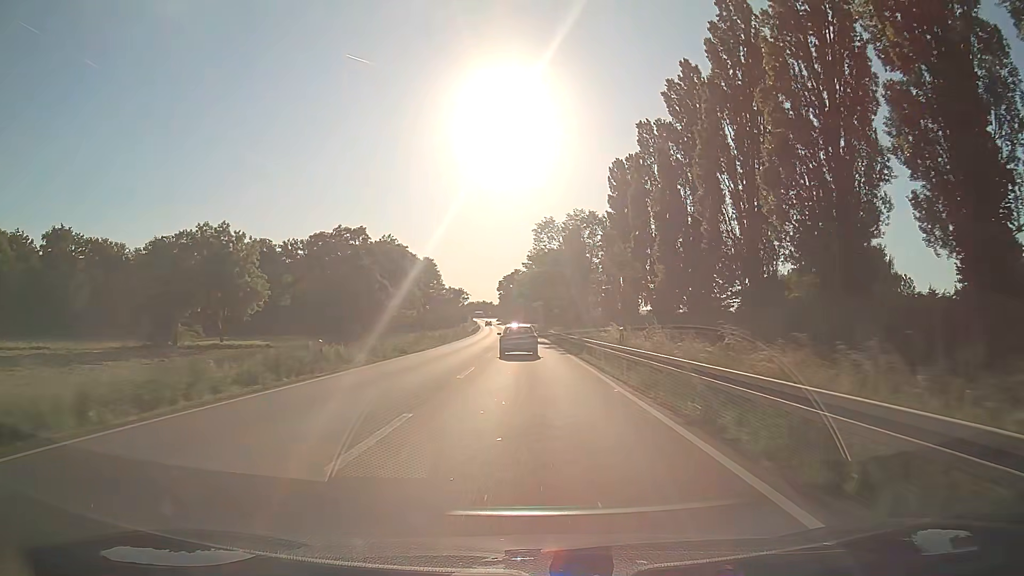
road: primary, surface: asphalt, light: Day
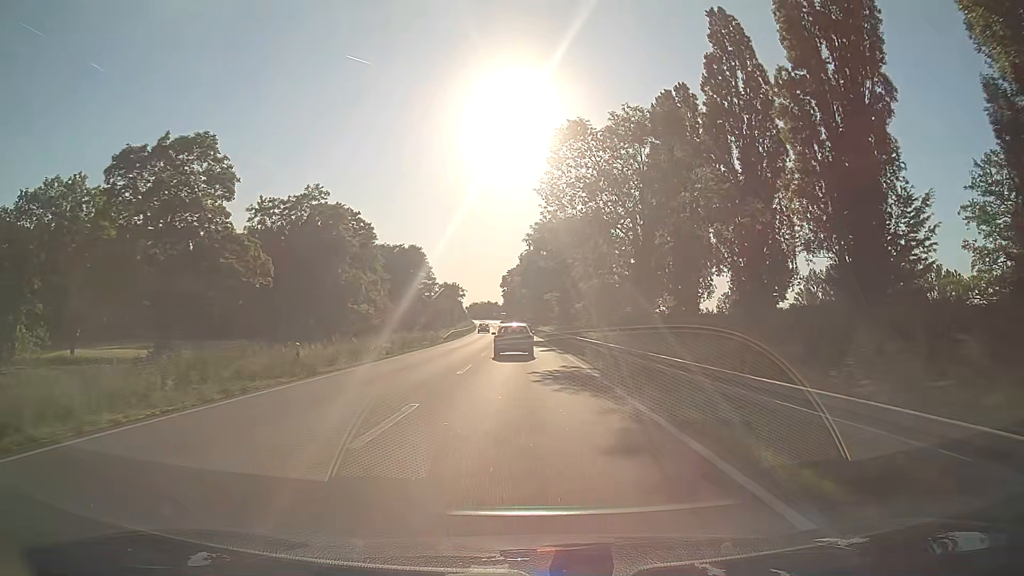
(-0.4, +34.8) m; -1°
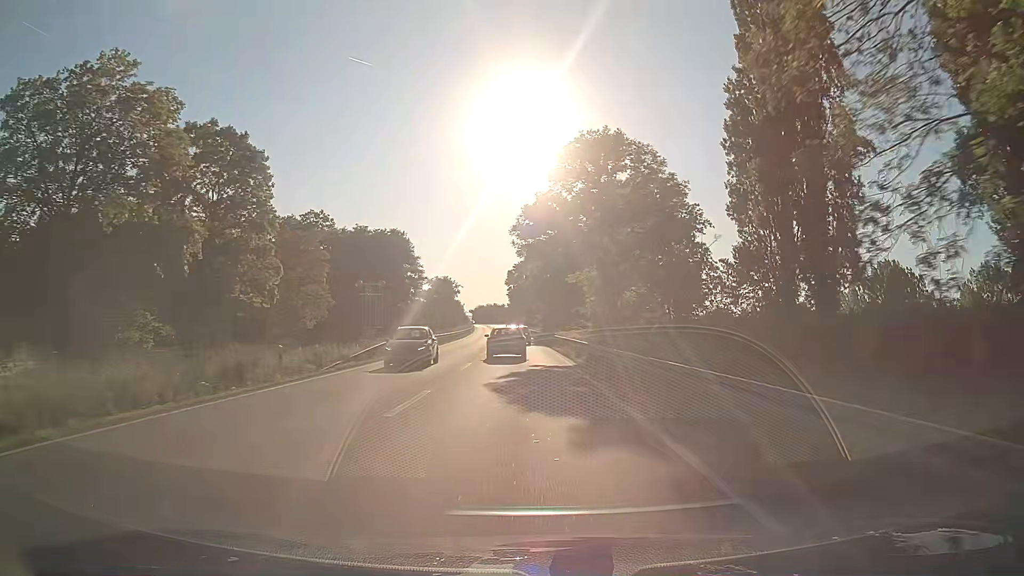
(-0.2, +33.0) m; -1°
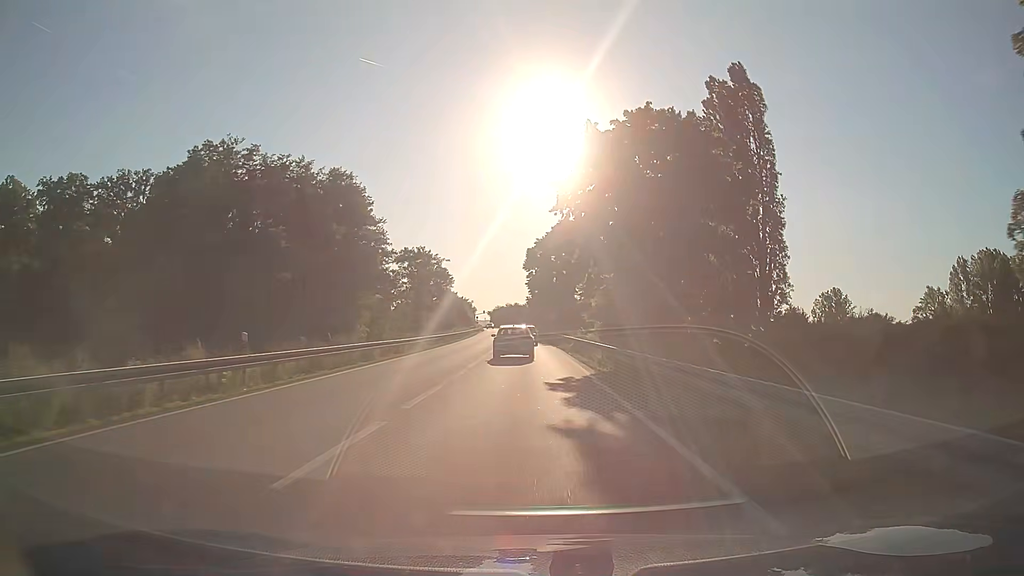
(-0.8, +53.1) m; -2°
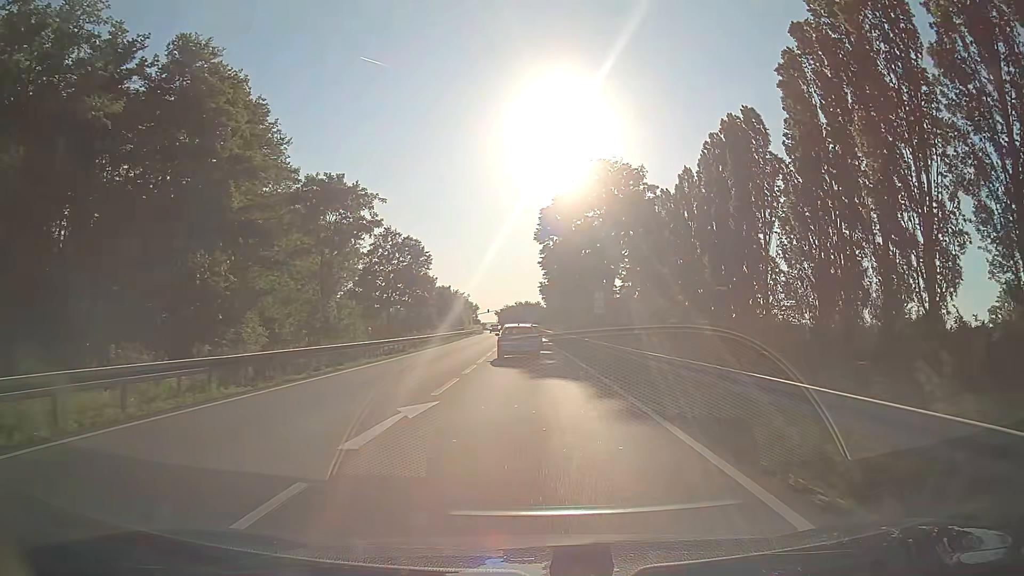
(-0.2, +39.7) m; -1°
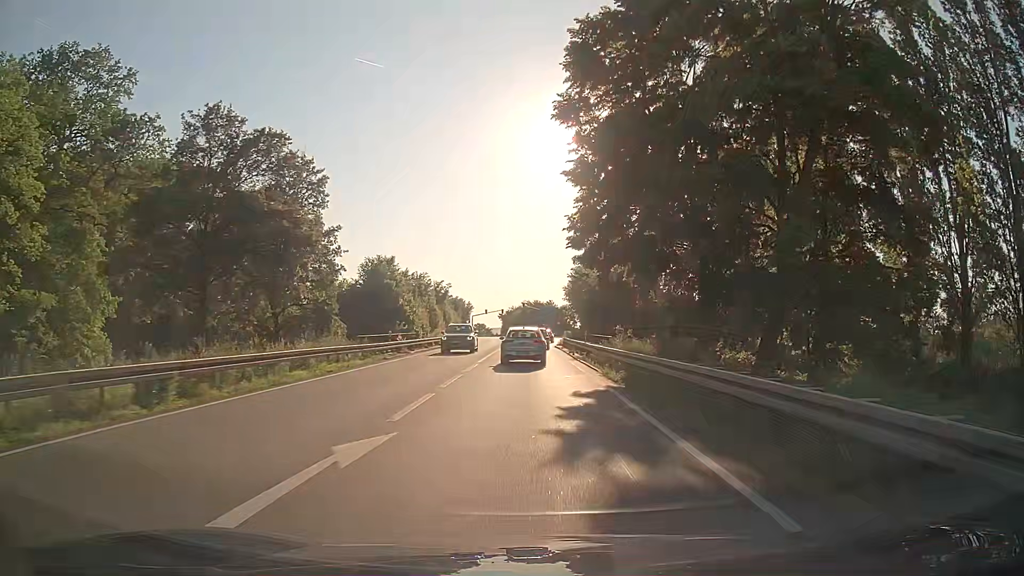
(-0.2, +45.6) m; -1°
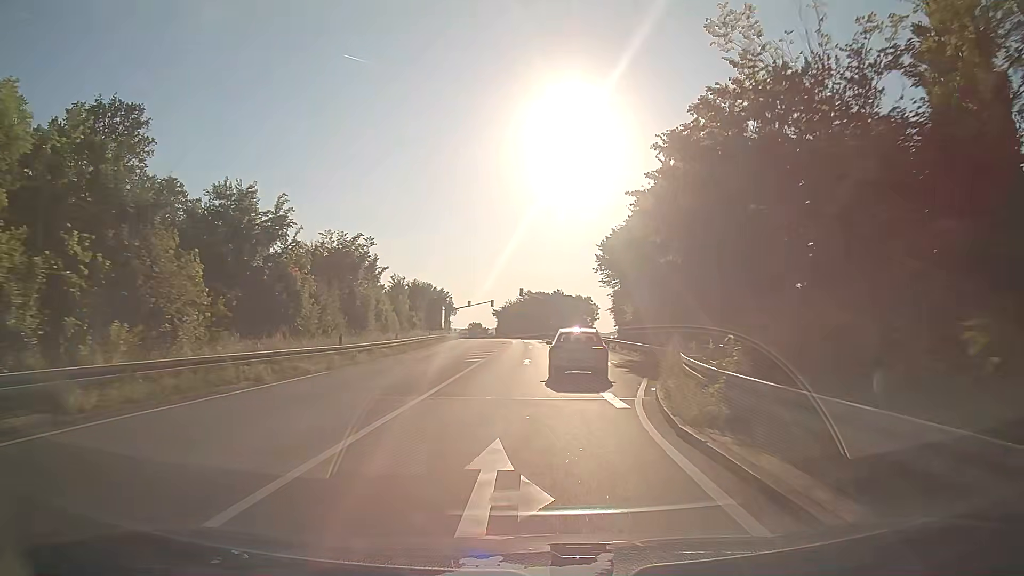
(0.0, +45.5) m; 0°
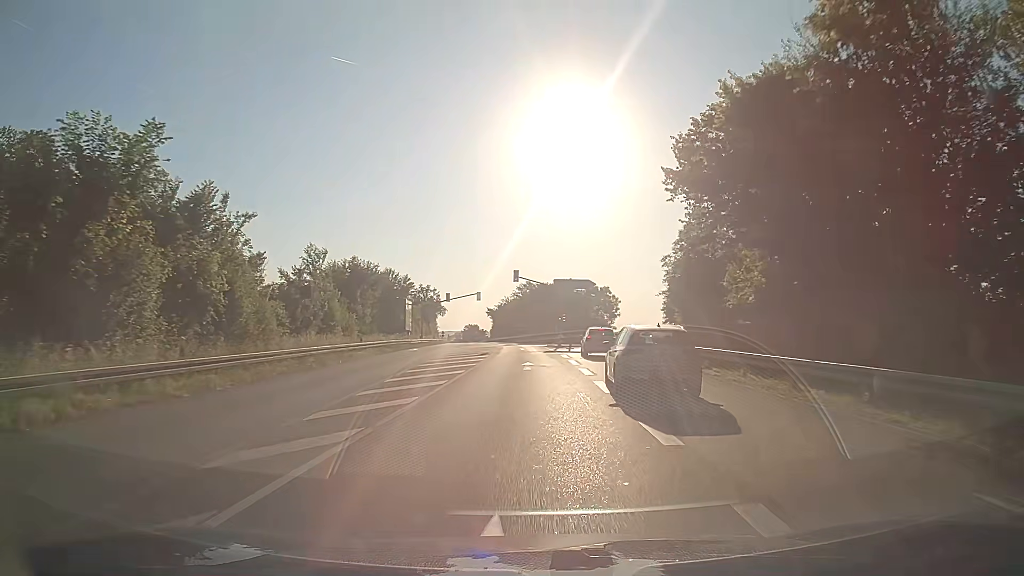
(+0.2, +27.7) m; +1°
(0, +10) (0, +20) (0, +30) (-1, +40) (-1, +50) (-2, +60) (-3, +70) (-4, +80) (-5, +90) (-6, +100) m
